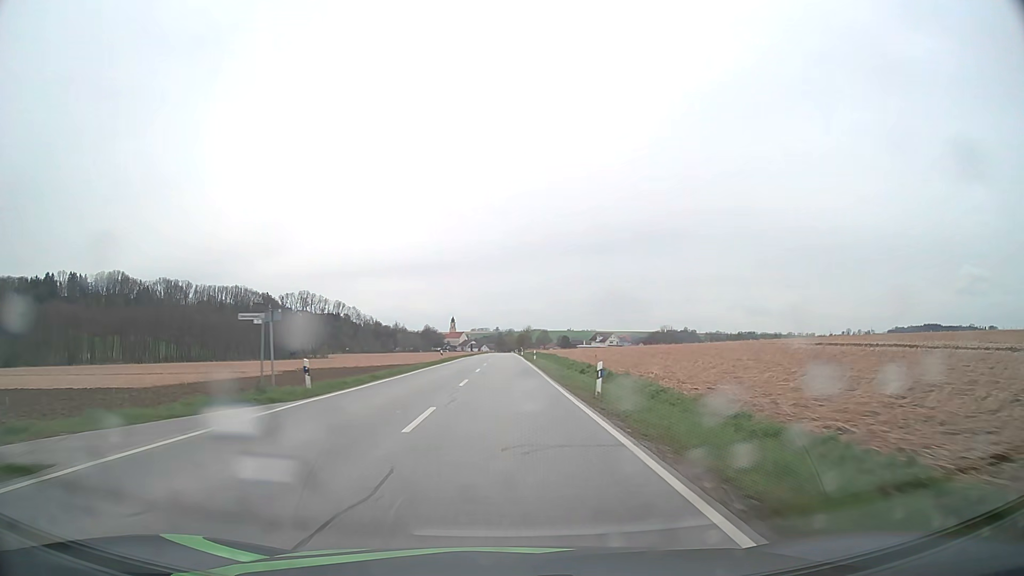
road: secondary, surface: asphalt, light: Day
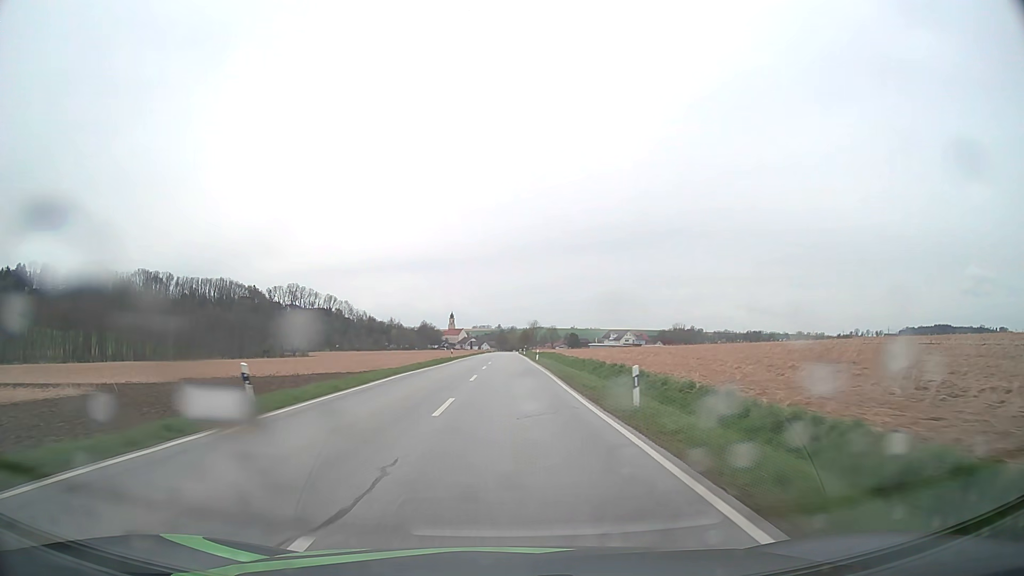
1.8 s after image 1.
(-0.1, +45.6) m; 0°
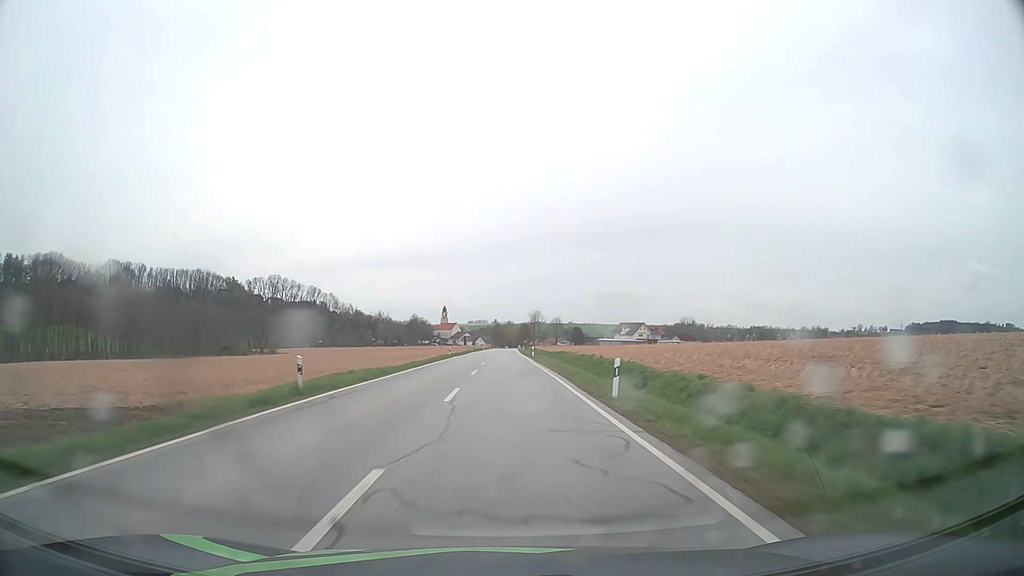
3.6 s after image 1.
(+0.2, +45.7) m; 0°
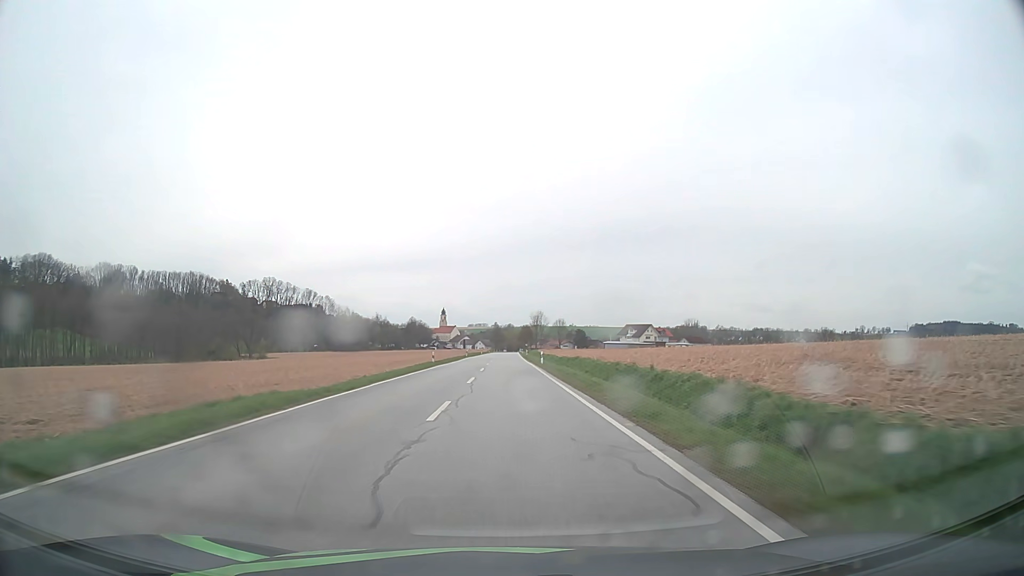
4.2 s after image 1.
(0.0, +15.2) m; 0°
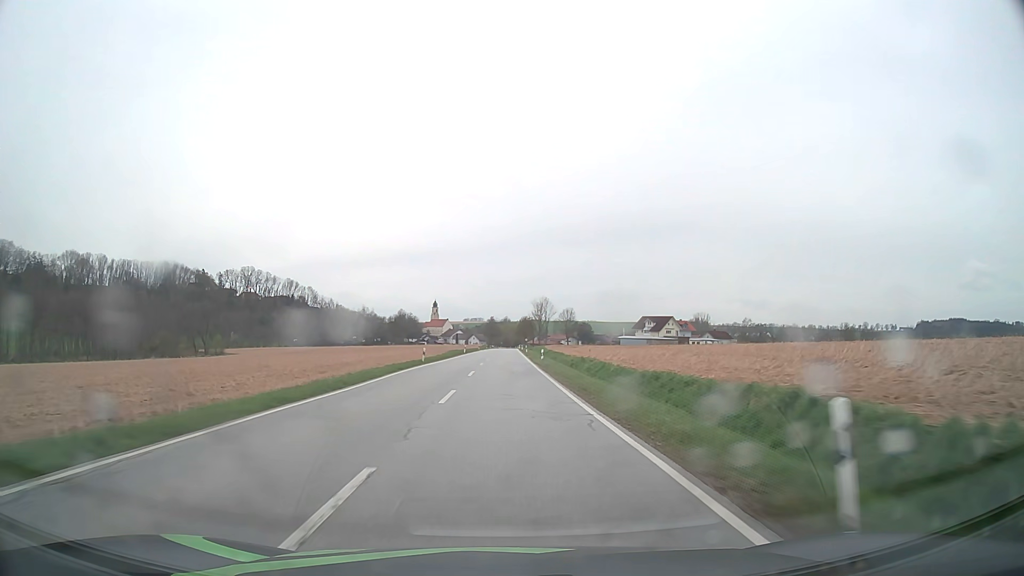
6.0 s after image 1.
(+0.1, +44.5) m; 0°
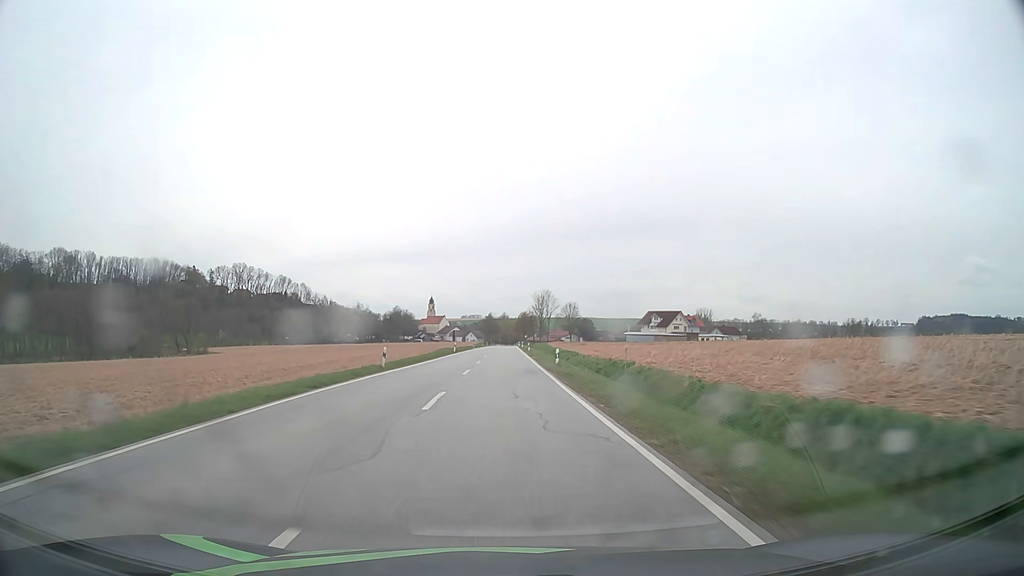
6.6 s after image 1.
(0.0, +14.4) m; 0°
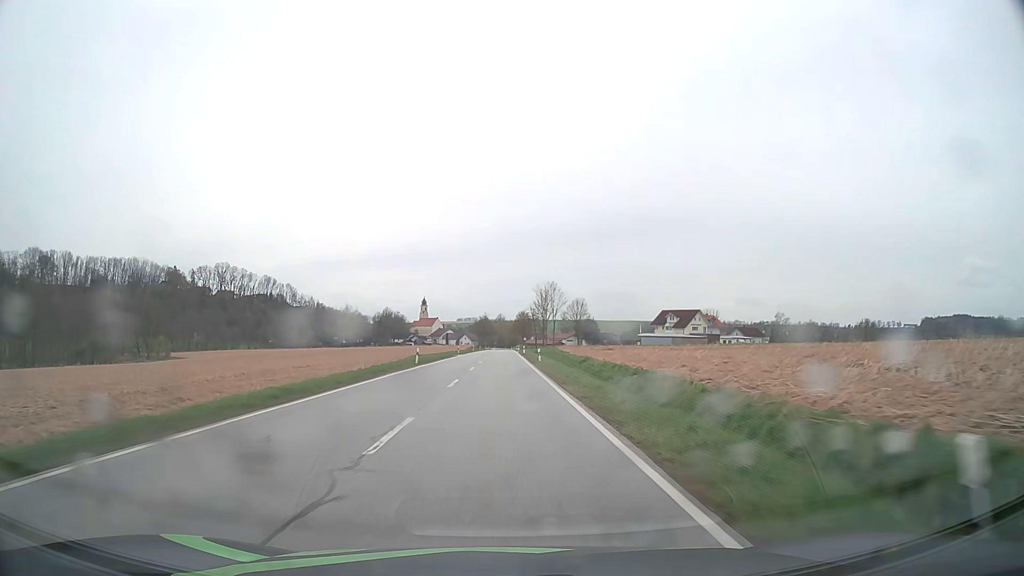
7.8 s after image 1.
(0.0, +28.5) m; 0°
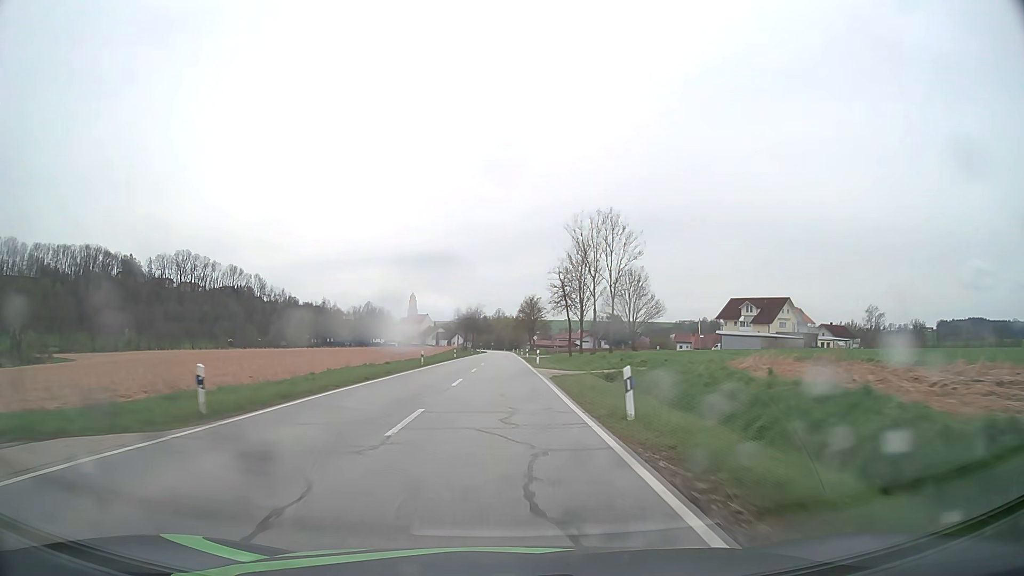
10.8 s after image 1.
(+0.2, +70.1) m; 0°
(0, +10) (0, +20) (0, +30) (0, +40) (0, +50) (0, +60) (0, +70) (0, +80) (0, +90) (0, +100) m
